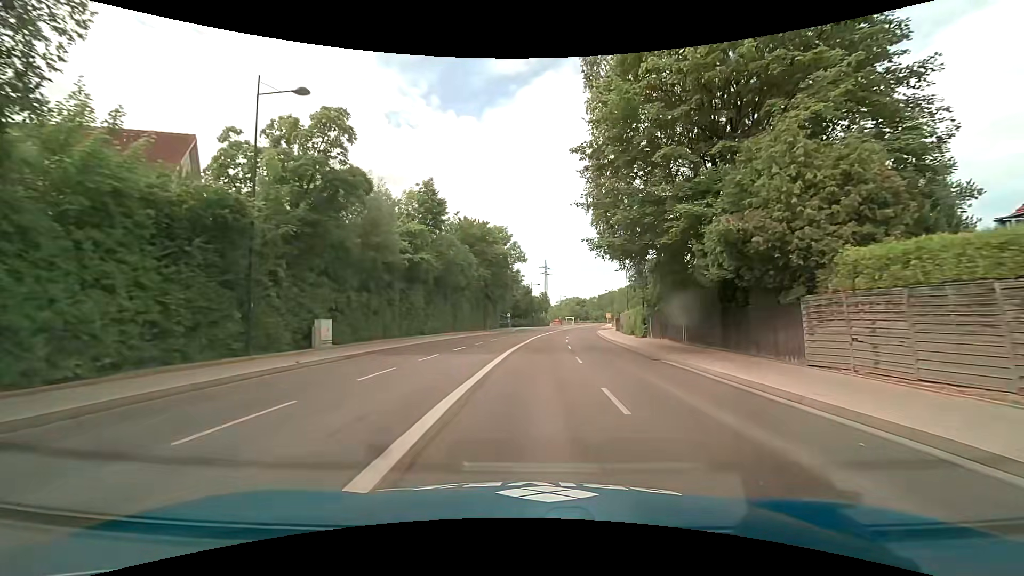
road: secondary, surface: asphalt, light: Day
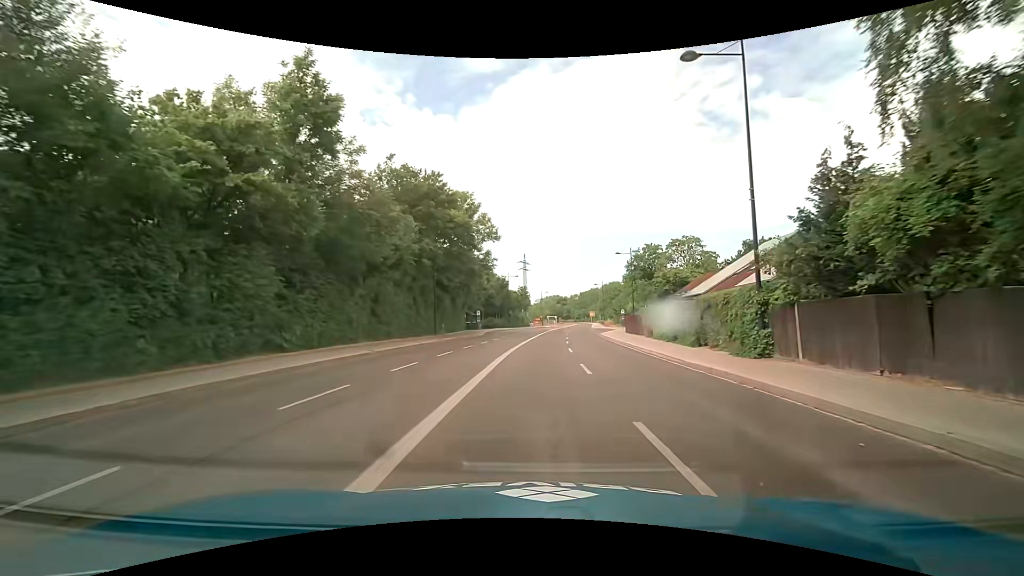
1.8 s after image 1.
(+0.5, +21.7) m; +2°
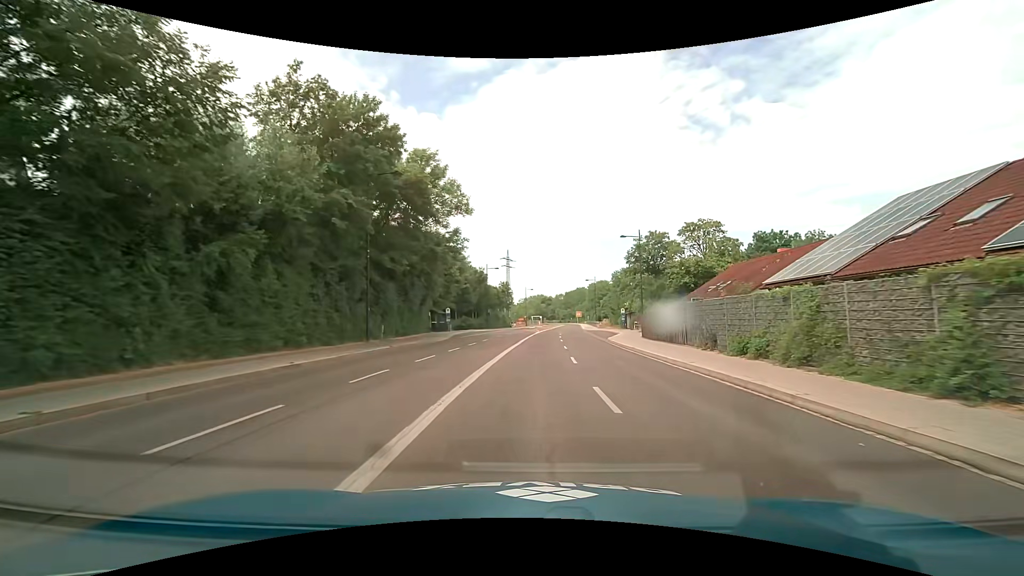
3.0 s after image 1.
(+0.3, +14.6) m; +2°
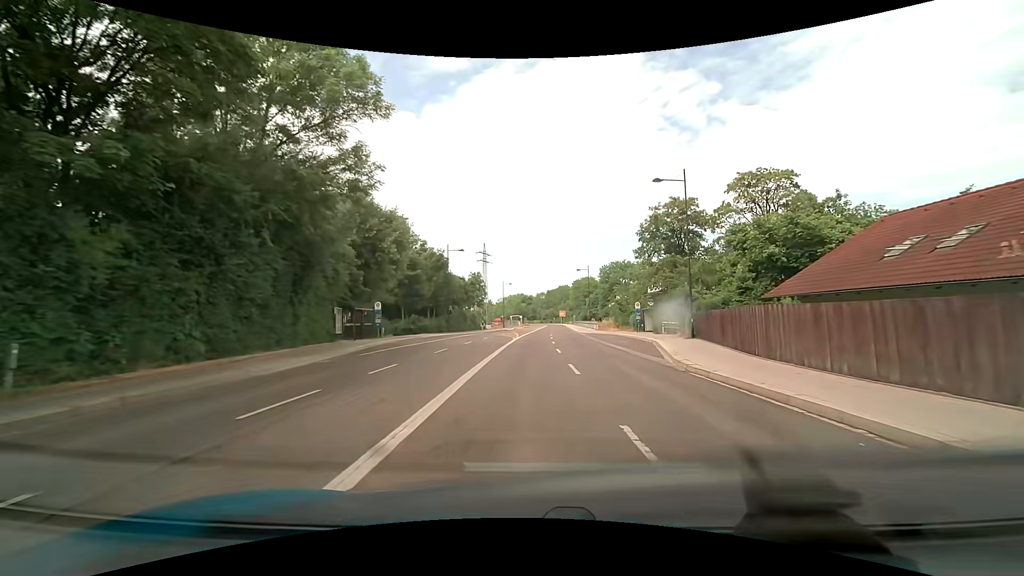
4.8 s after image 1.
(+0.4, +21.9) m; +2°
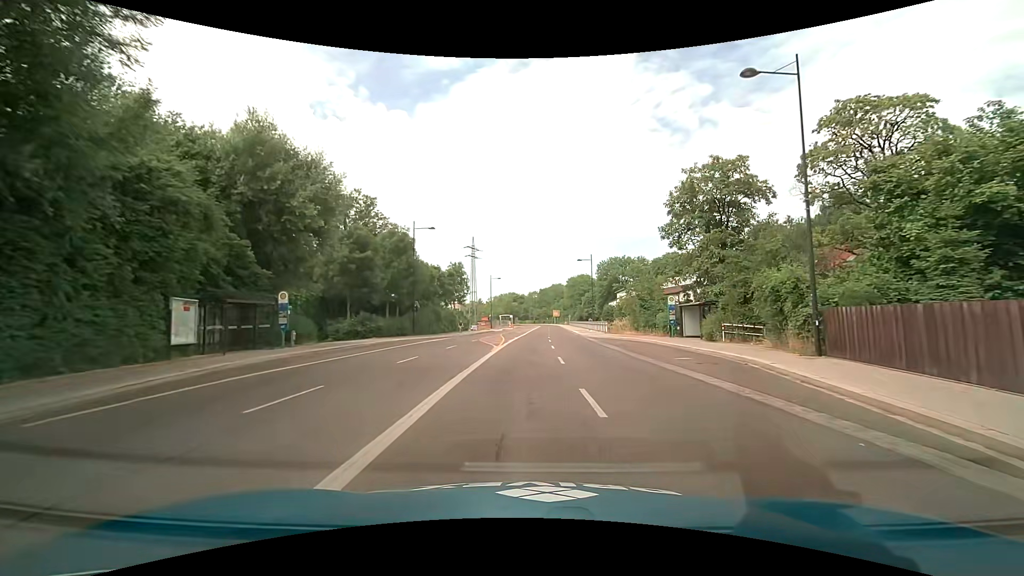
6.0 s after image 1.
(+0.1, +14.5) m; +1°
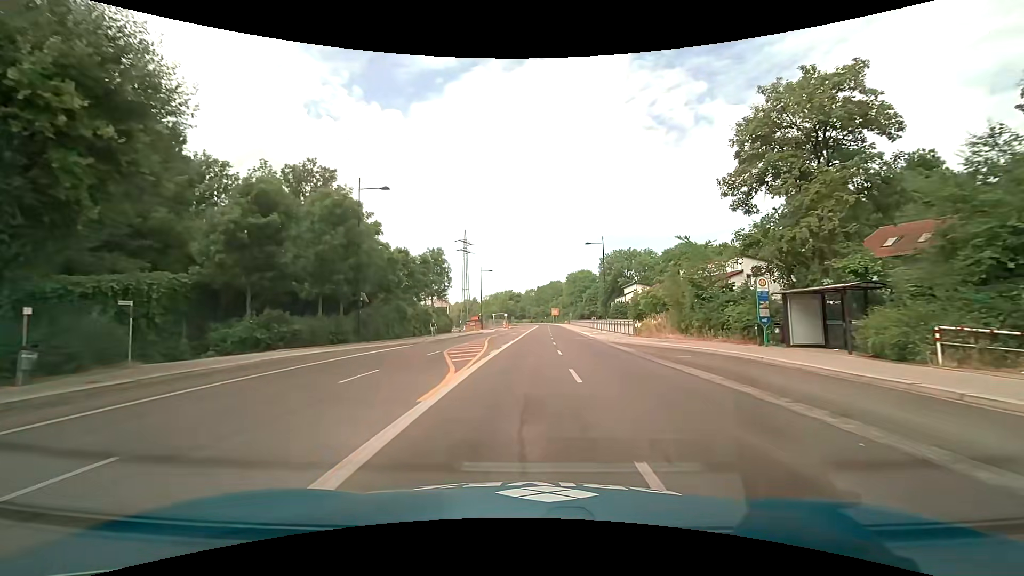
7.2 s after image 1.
(+0.1, +14.4) m; 0°
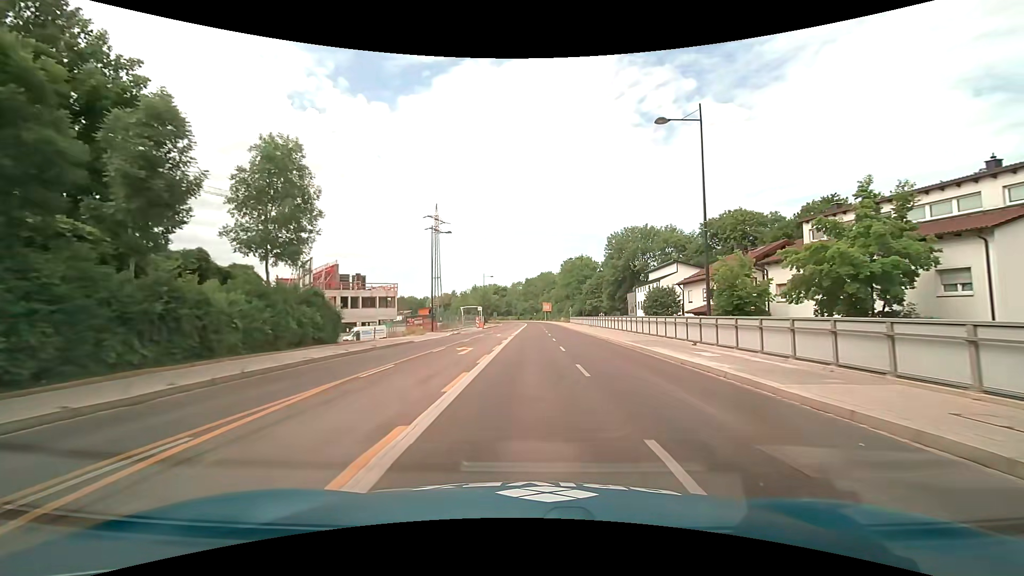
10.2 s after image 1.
(+0.6, +35.4) m; +2°
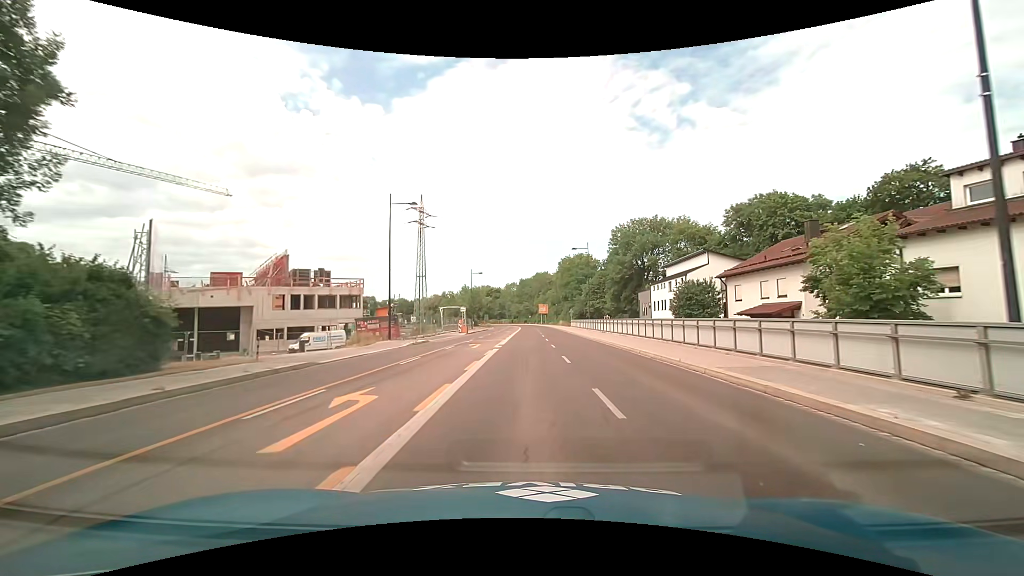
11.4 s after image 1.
(-0.1, +13.8) m; 0°
(0, +10) (0, +20) (0, +30) (0, +40) (0, +50) (0, +60) (0, +70) (0, +80) (0, +90) (0, +100) m
